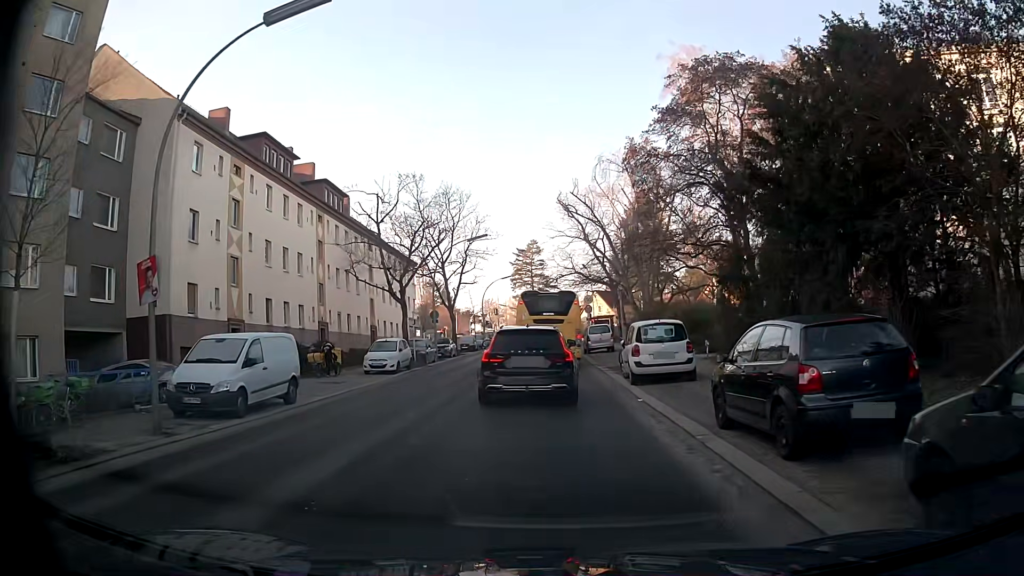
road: tertiary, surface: asphalt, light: Day
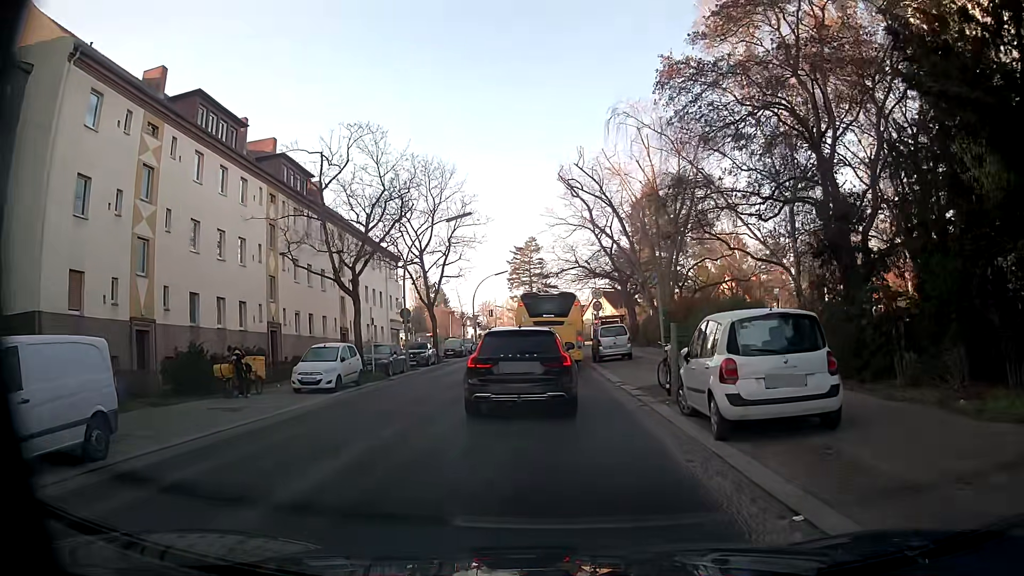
(0.0, +8.7) m; -1°
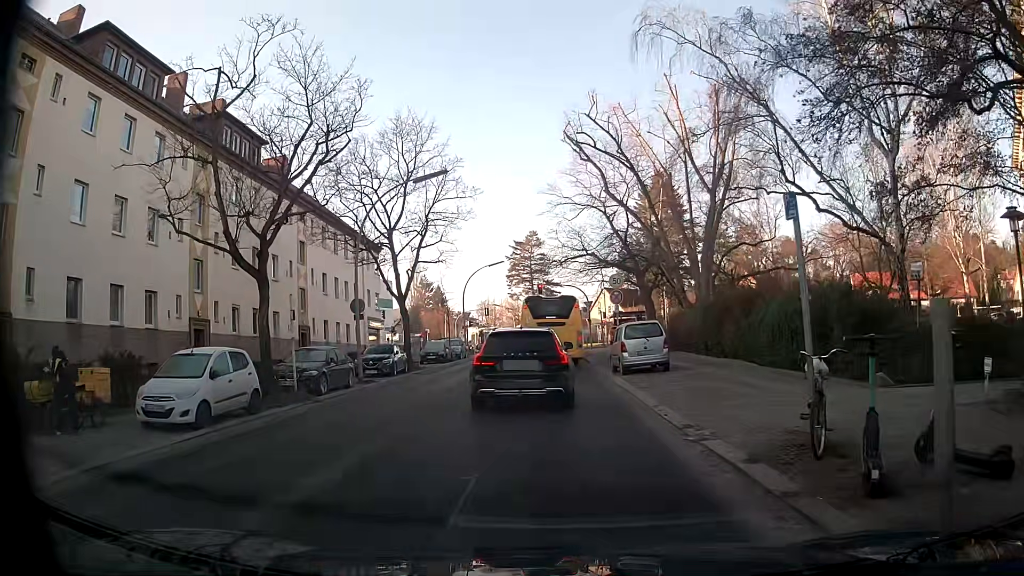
(+0.1, +9.1) m; 0°
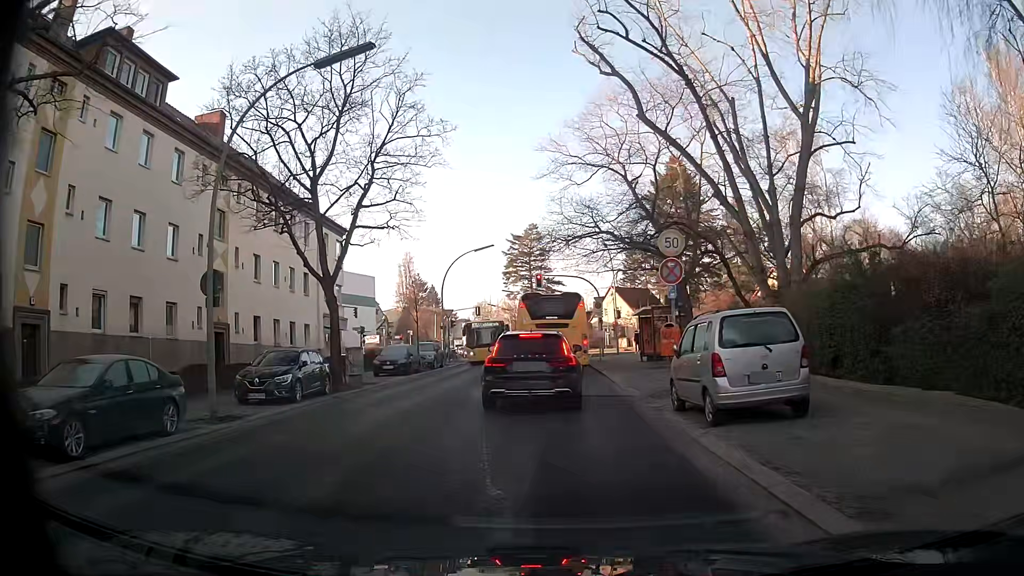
(+0.1, +12.0) m; +1°
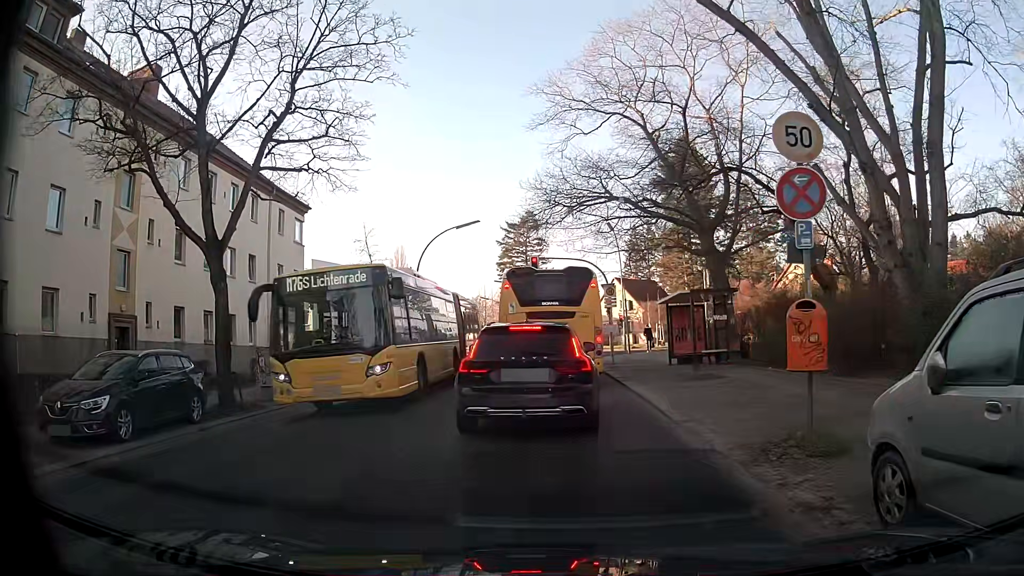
(0.0, +8.0) m; 0°
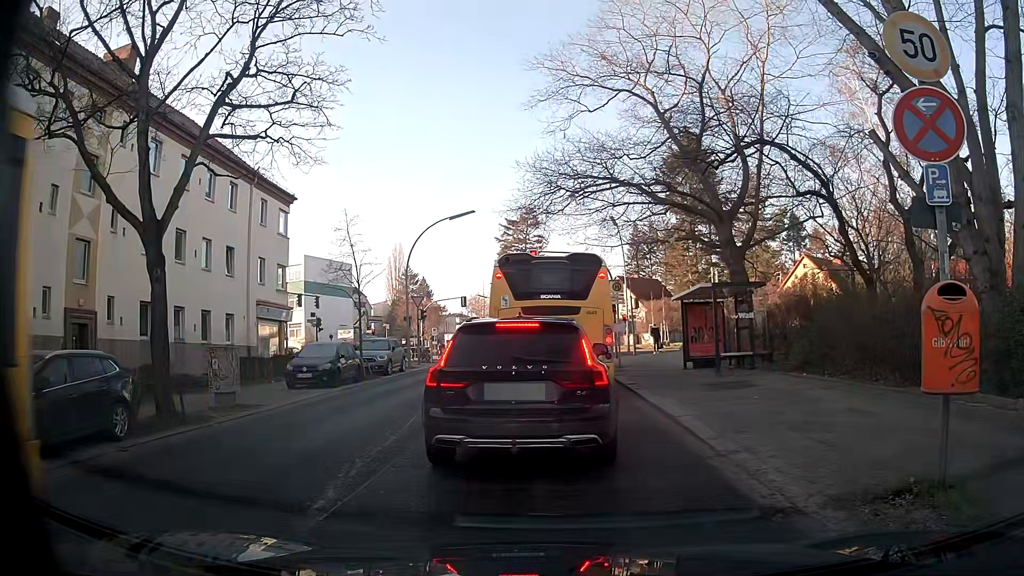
(0.0, +2.6) m; -1°
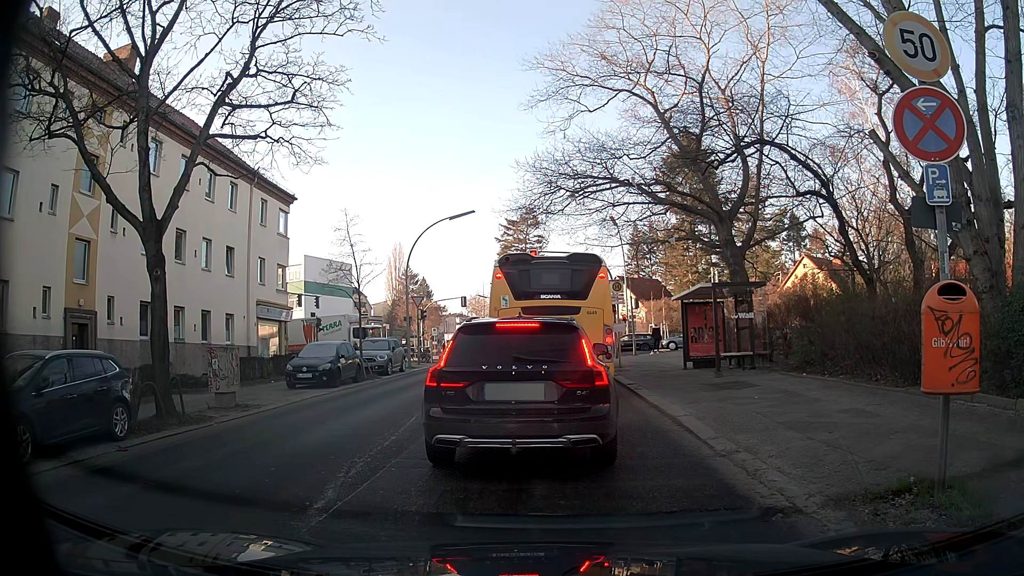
(0.0, +0.1) m; 0°
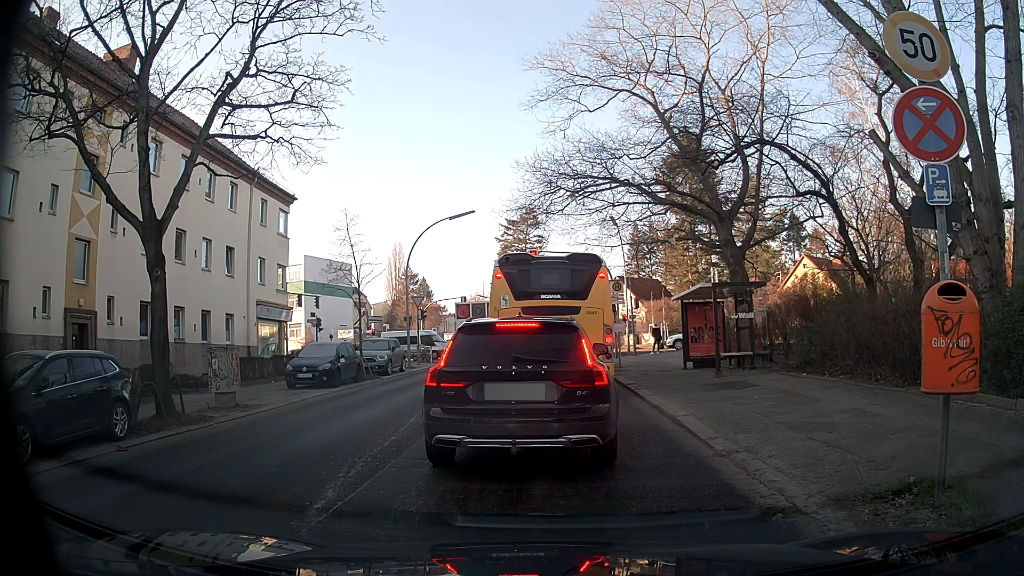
(0.0, 0.0) m; 0°
